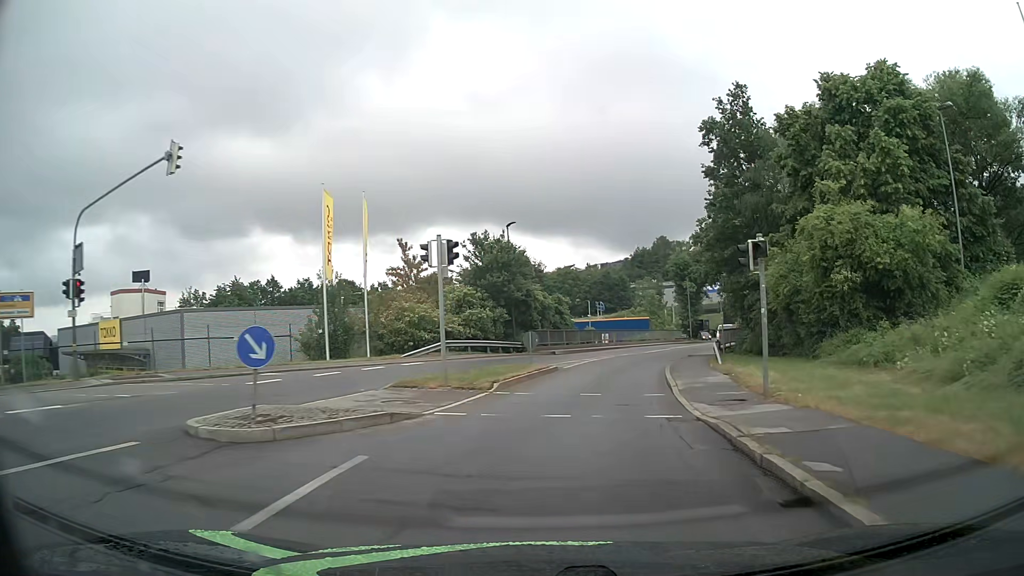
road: tertiary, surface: asphalt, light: Day
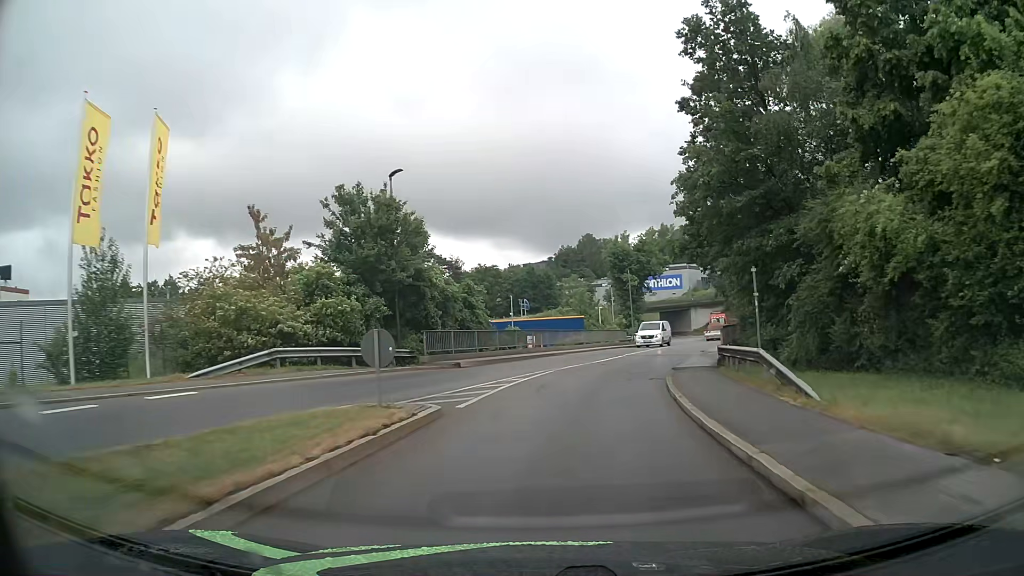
(+0.9, +13.7) m; +7°
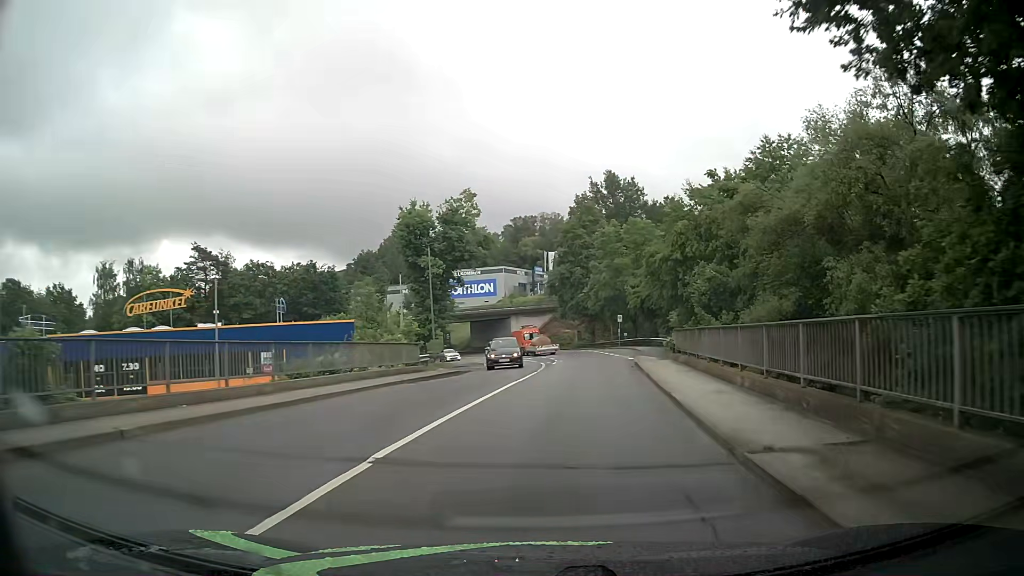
(+3.5, +27.0) m; +15°
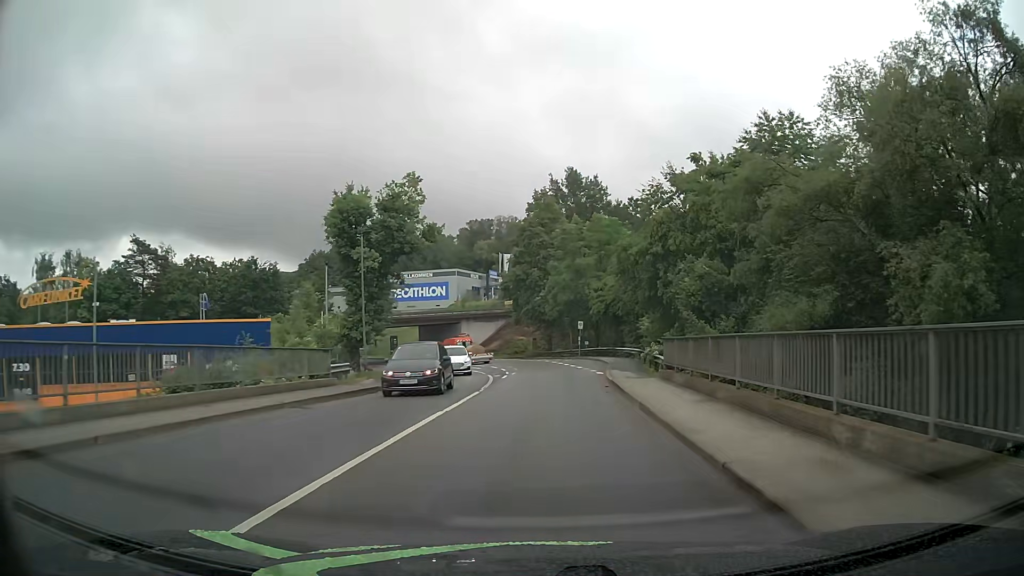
(+0.3, +6.9) m; +5°
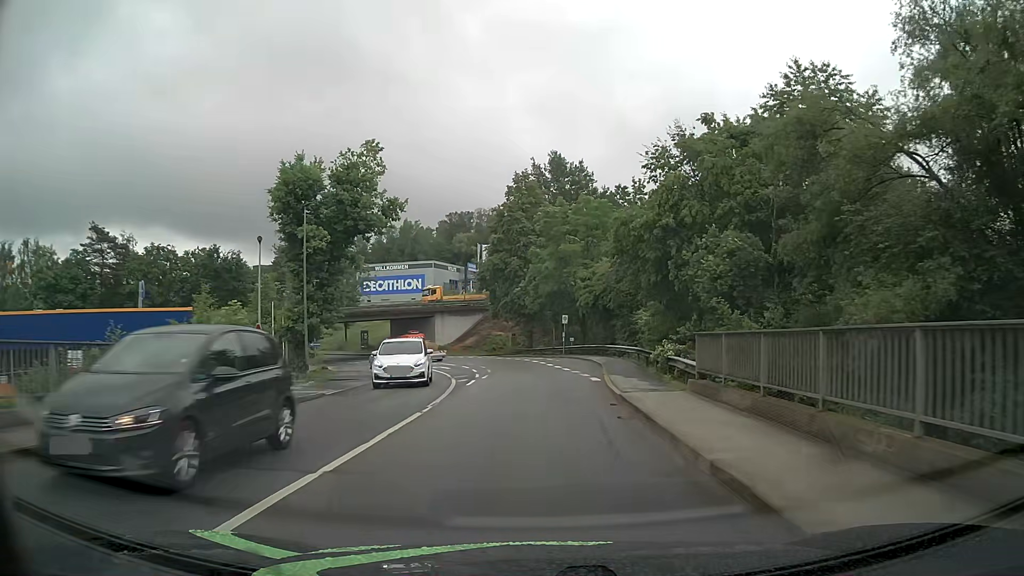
(+0.1, +6.9) m; +2°
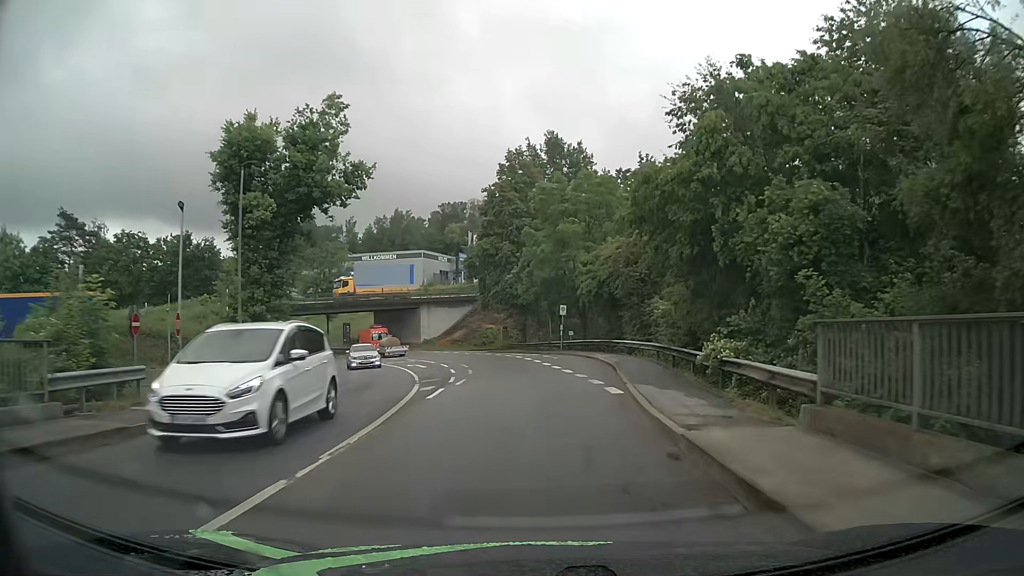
(0.0, +6.9) m; +1°
